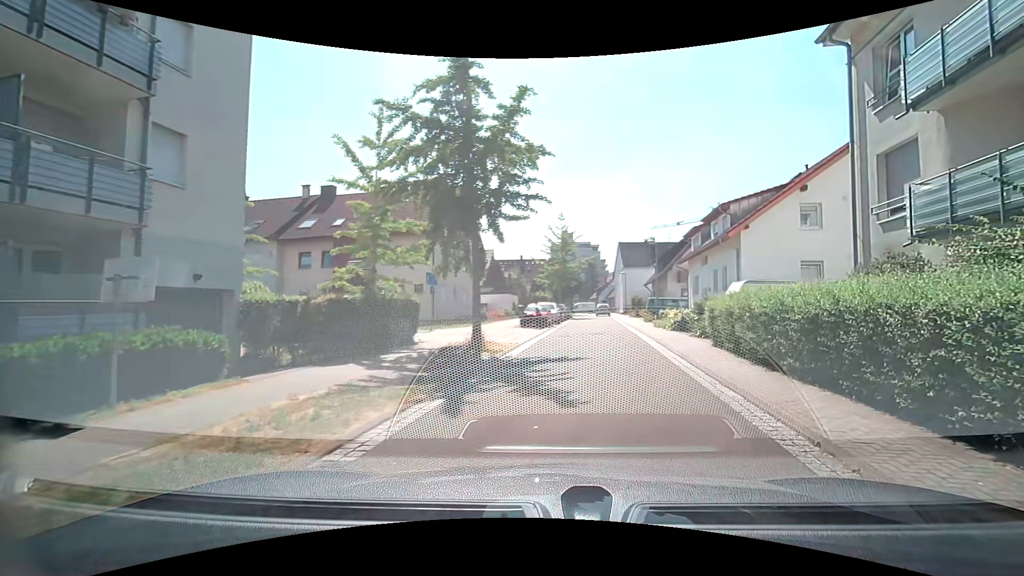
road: residential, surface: asphalt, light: Day
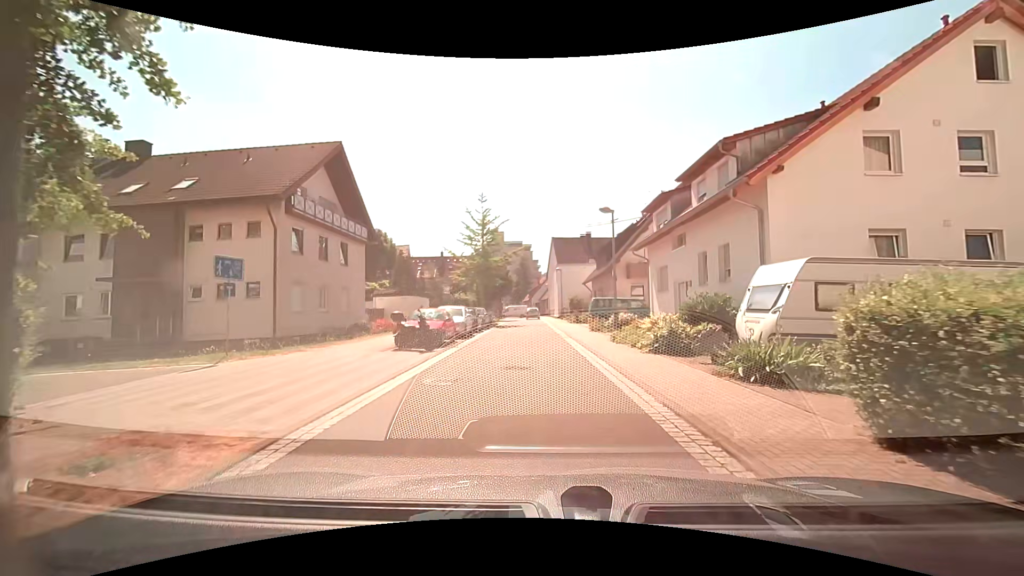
(+1.0, +11.5) m; +8°
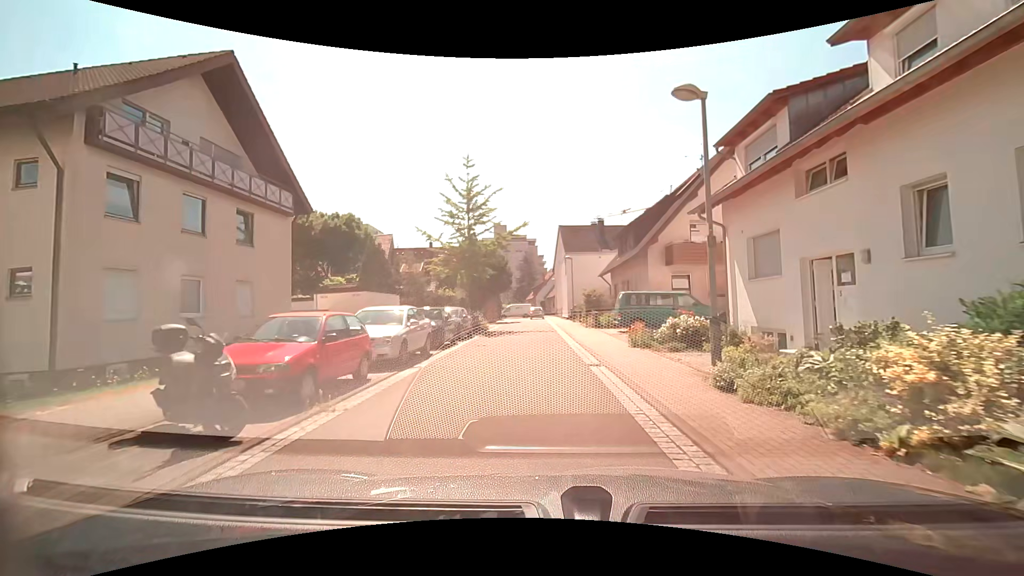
(-0.3, +10.7) m; -2°
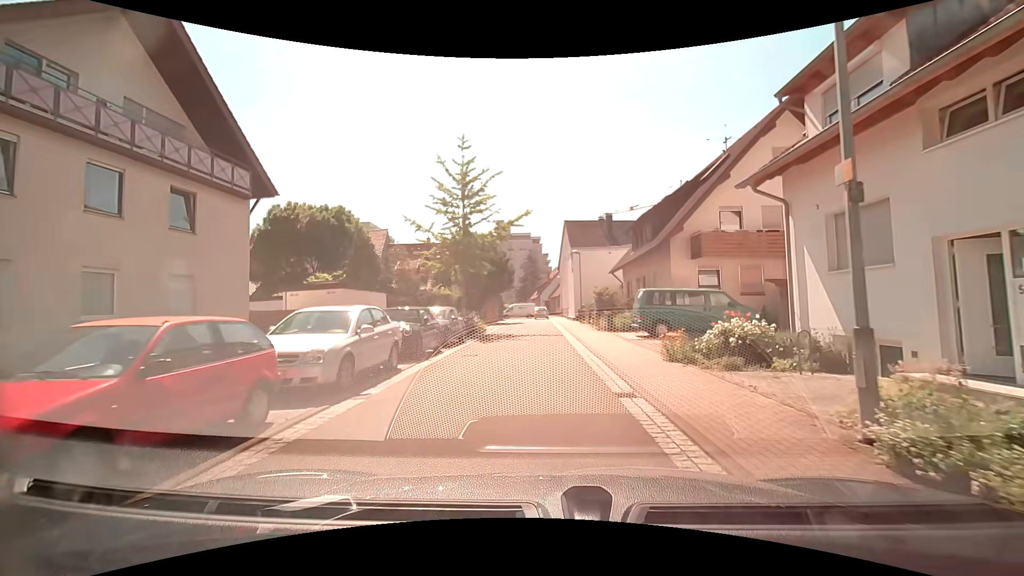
(0.0, +3.8) m; 0°
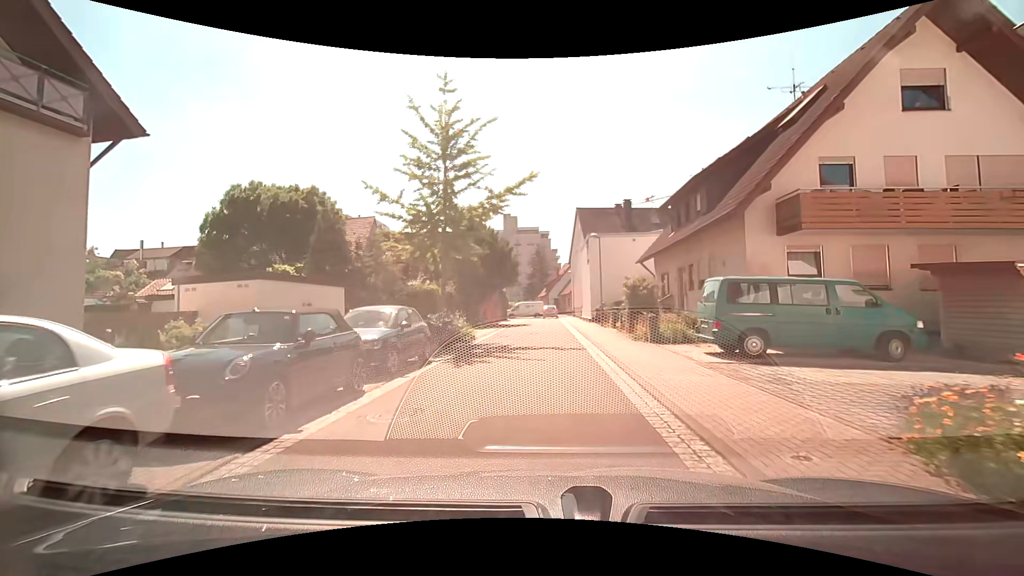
(-0.1, +7.6) m; -1°
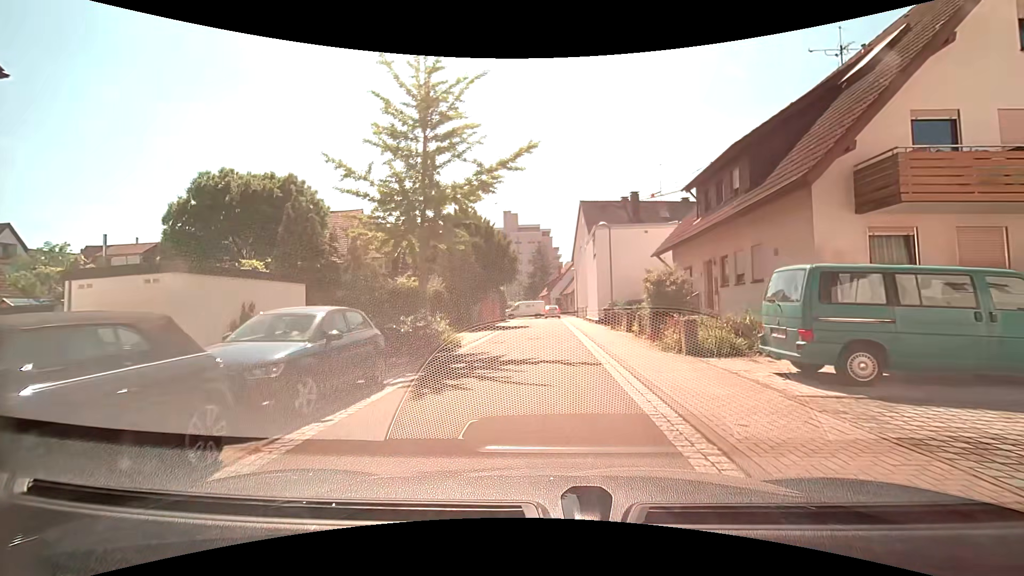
(0.0, +3.8) m; -1°
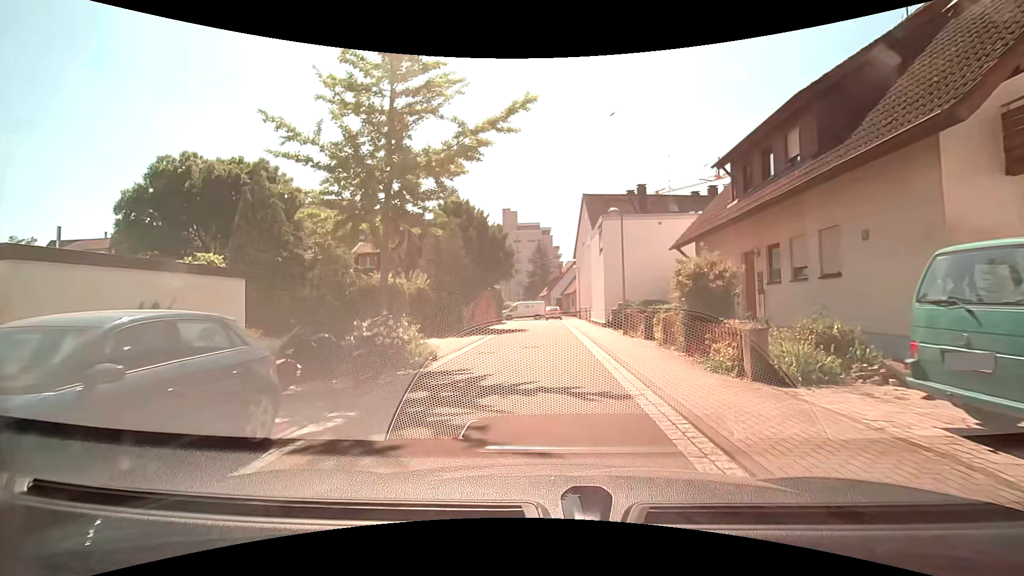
(0.0, +3.8) m; -1°
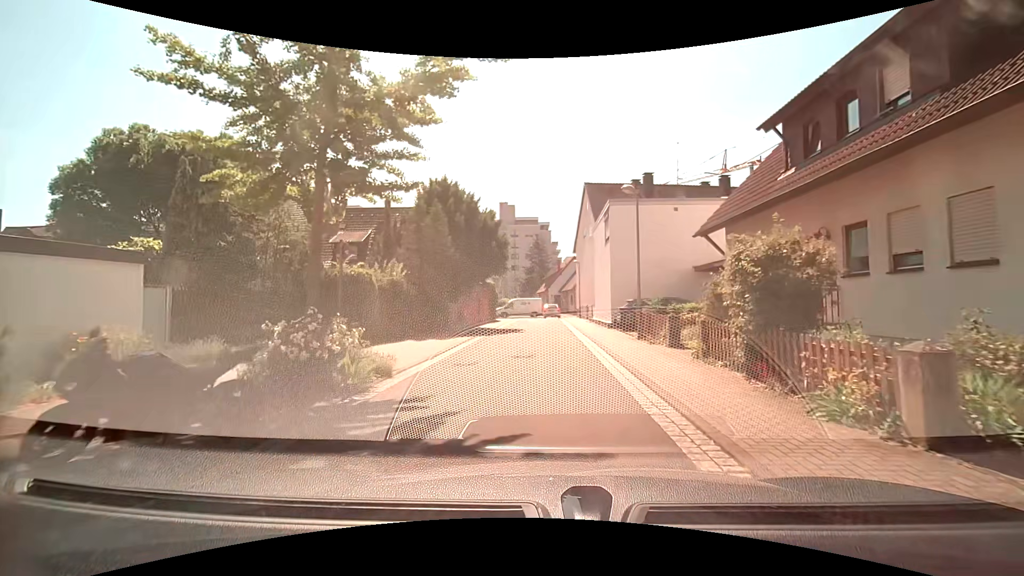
(0.0, +3.7) m; +1°
